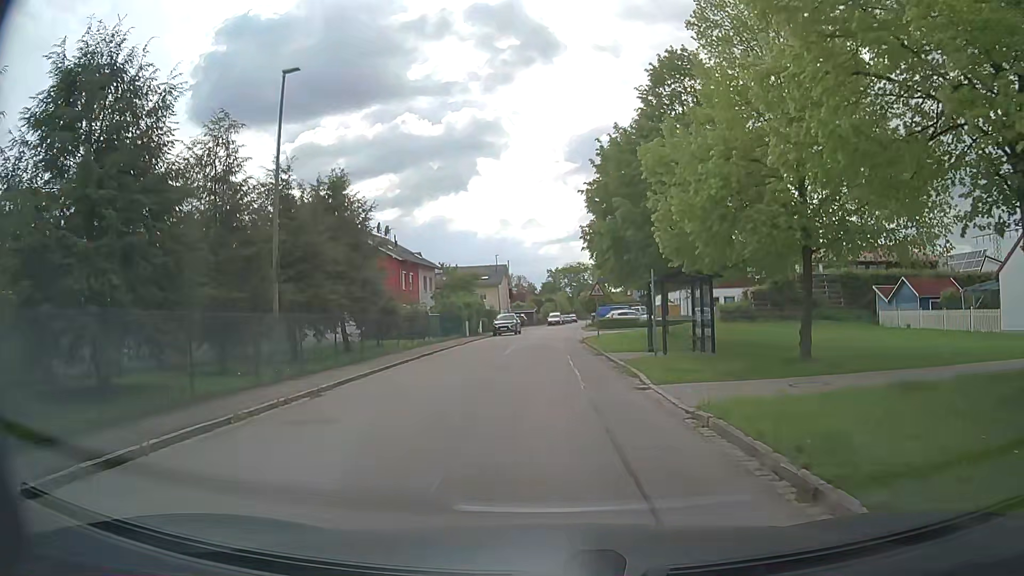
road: residential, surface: asphalt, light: Day
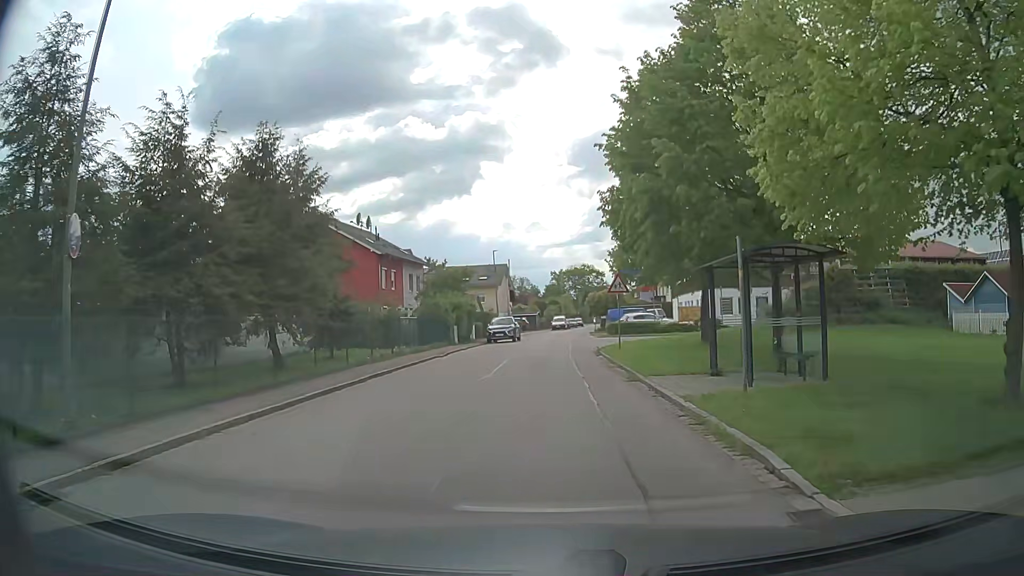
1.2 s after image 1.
(+0.1, +8.1) m; +1°
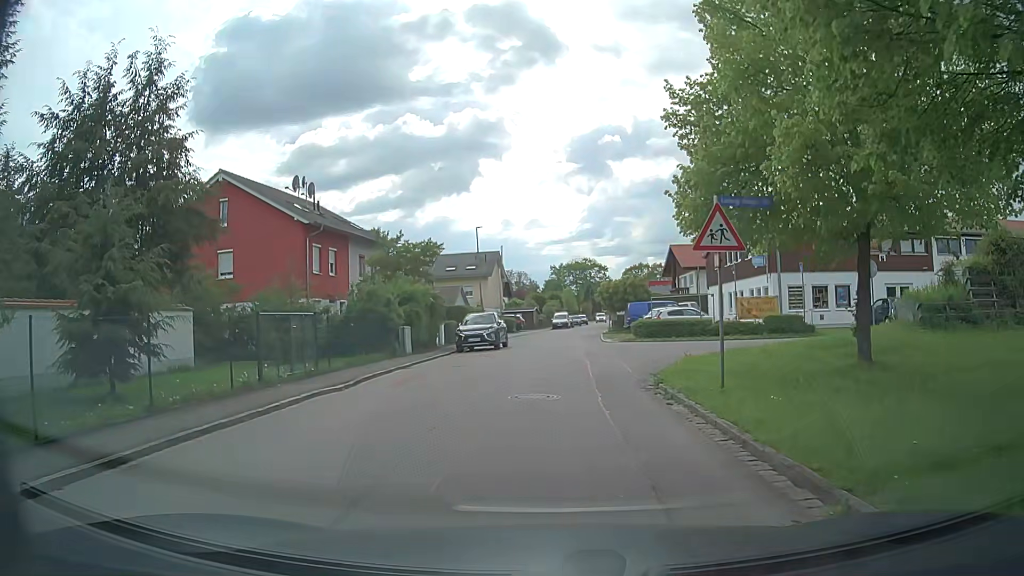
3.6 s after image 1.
(0.0, +14.3) m; -1°
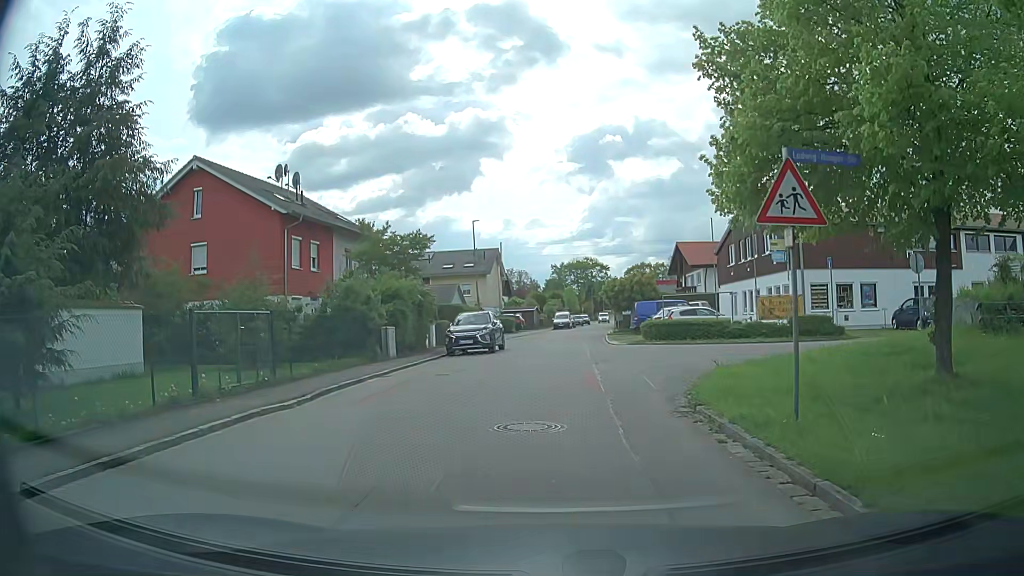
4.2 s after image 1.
(0.0, +3.0) m; 0°
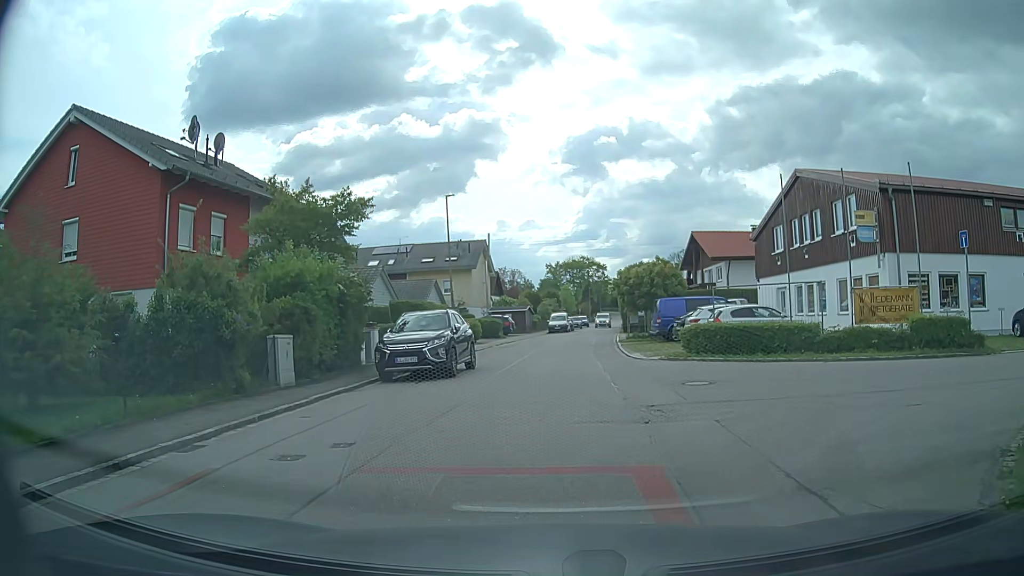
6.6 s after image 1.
(0.0, +9.8) m; +2°
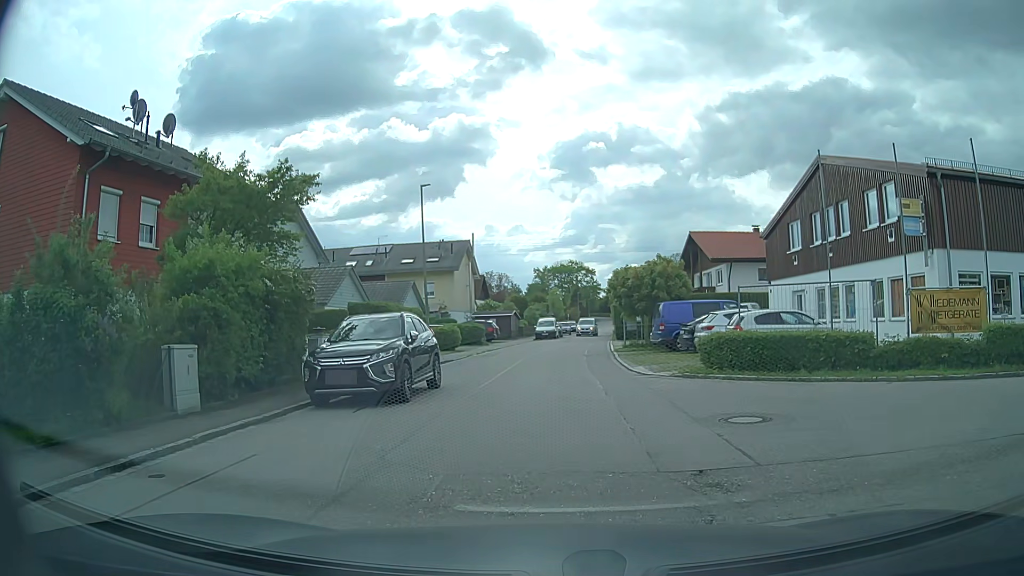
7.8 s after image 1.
(-0.1, +4.0) m; -1°
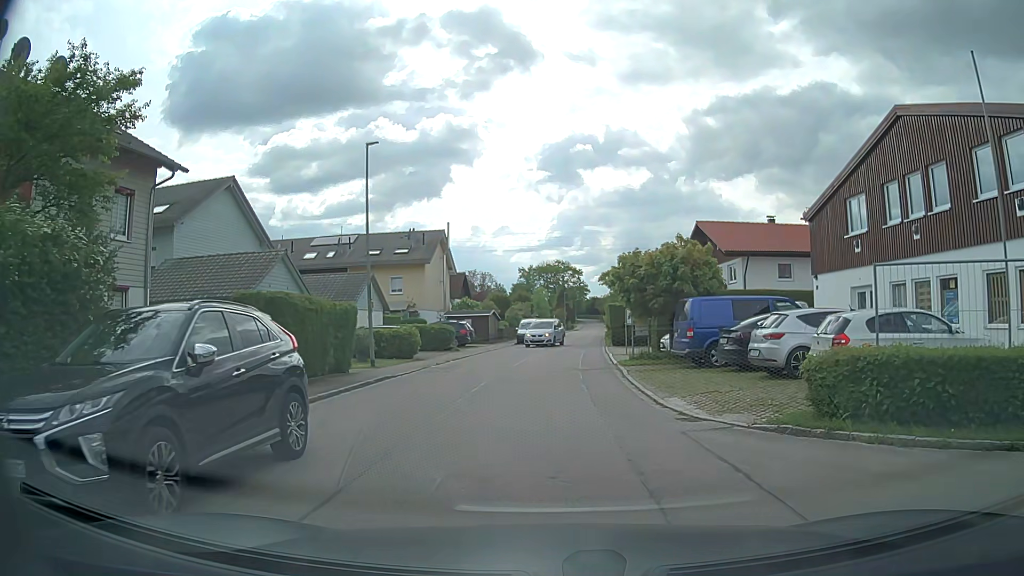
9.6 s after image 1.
(+0.2, +8.0) m; +3°
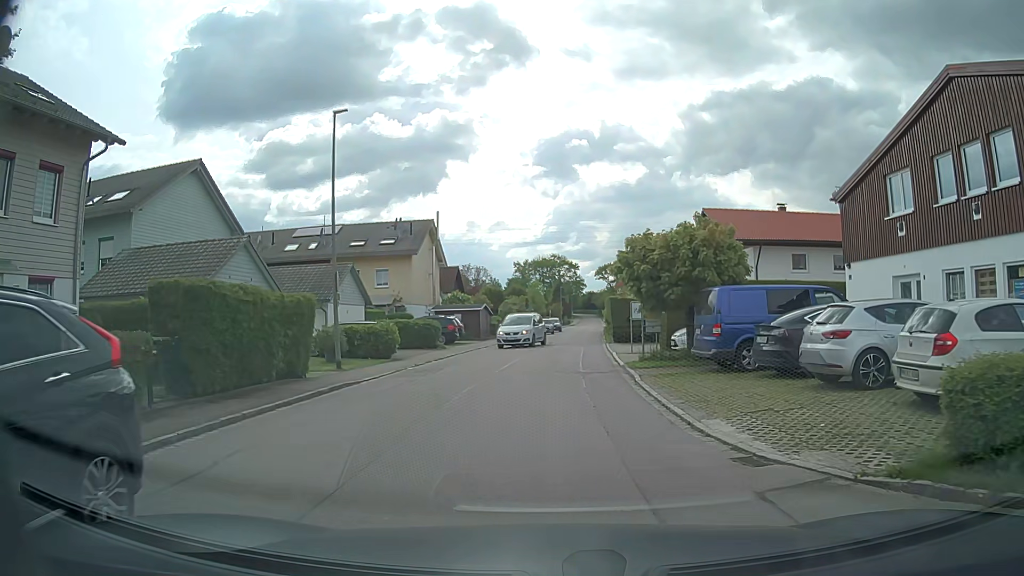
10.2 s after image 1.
(0.0, +3.5) m; 0°
